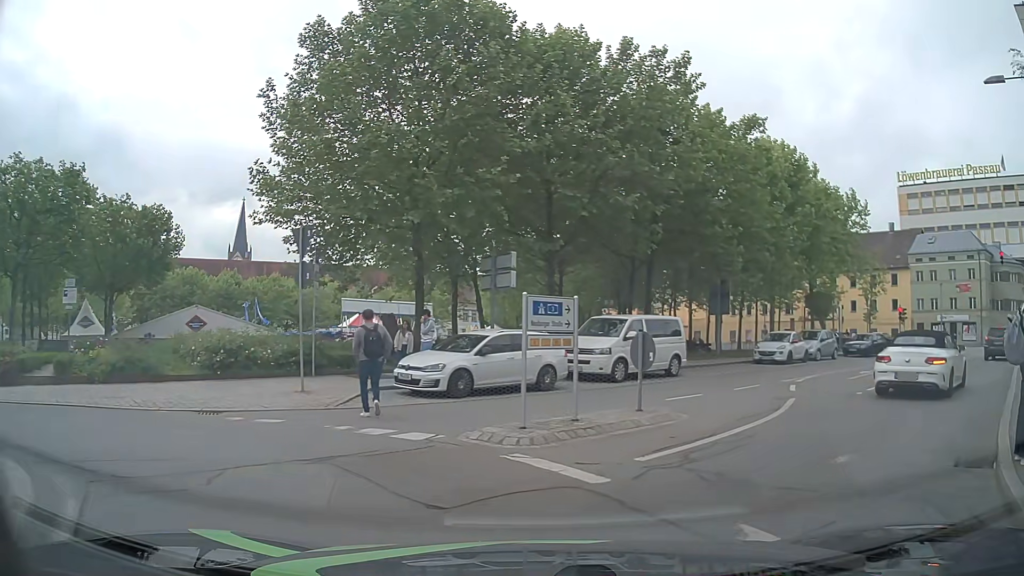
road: residential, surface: asphalt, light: Day
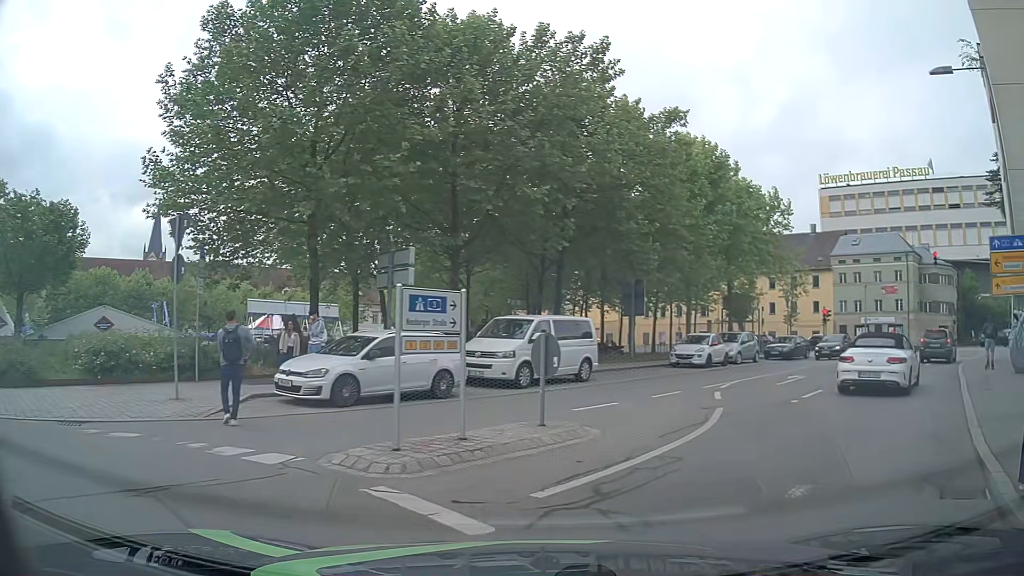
(+0.1, +1.6) m; +8°
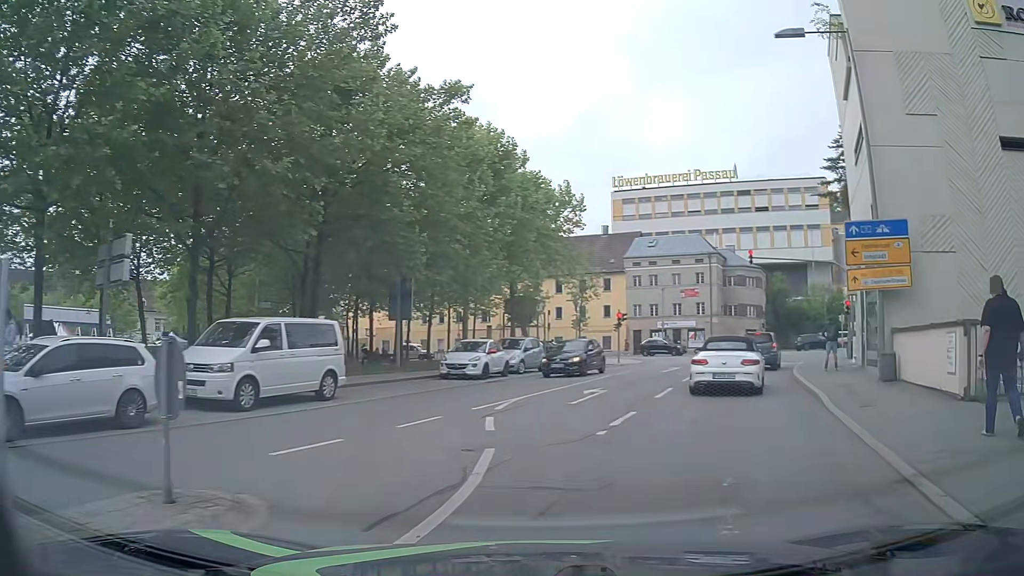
(+0.6, +4.1) m; +17°
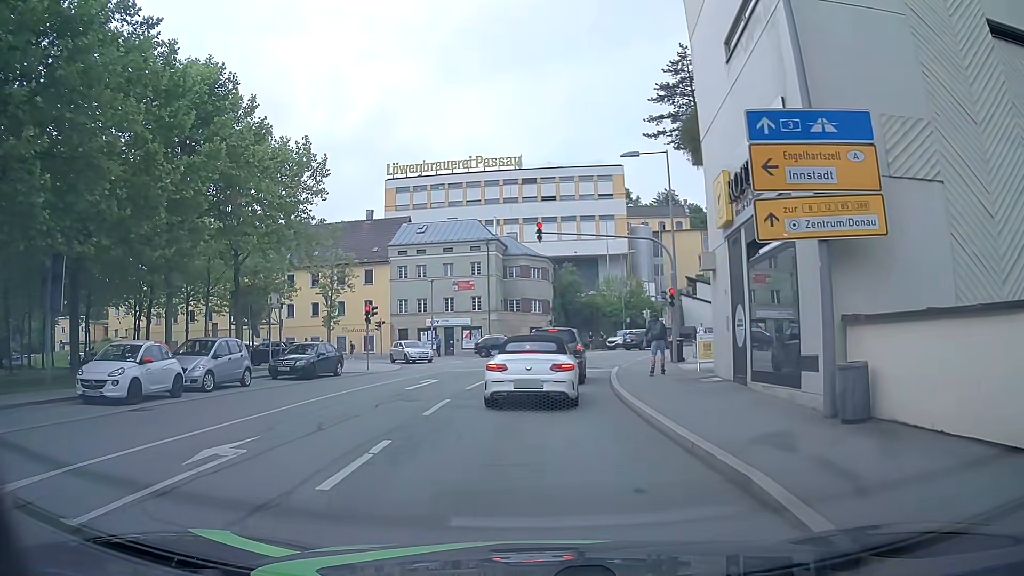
(+2.1, +9.1) m; +18°
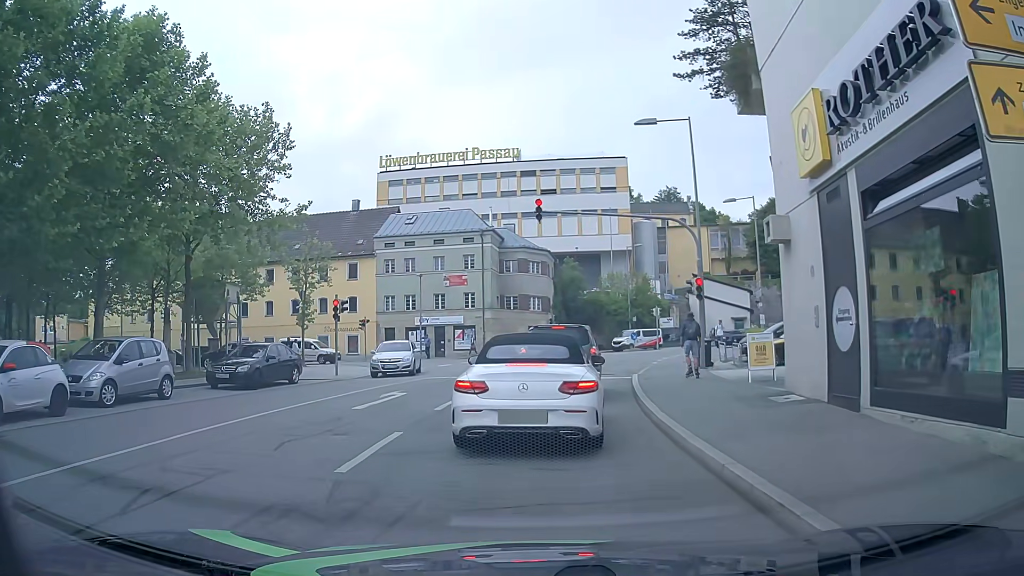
(0.0, +5.0) m; -2°
